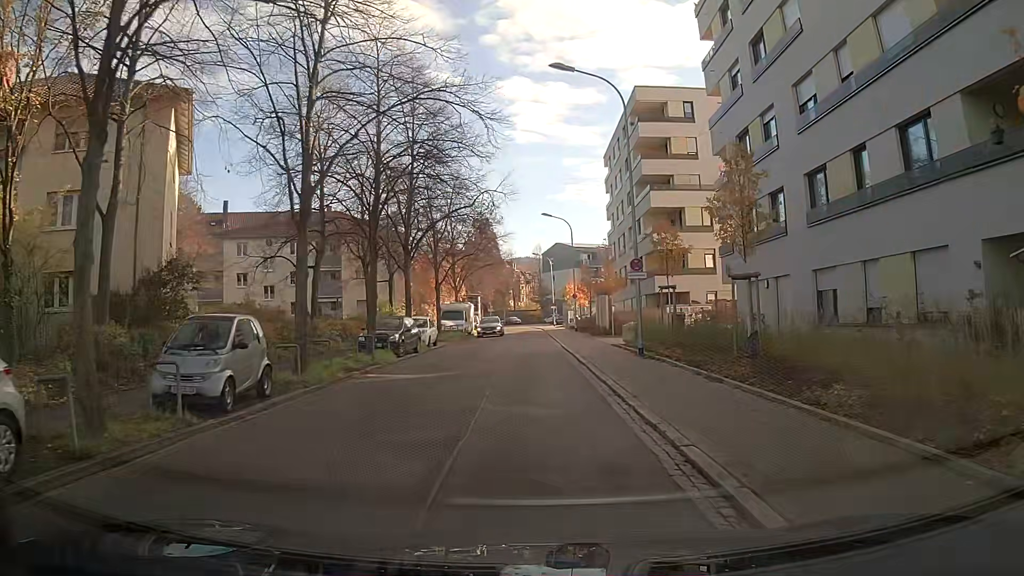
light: Day
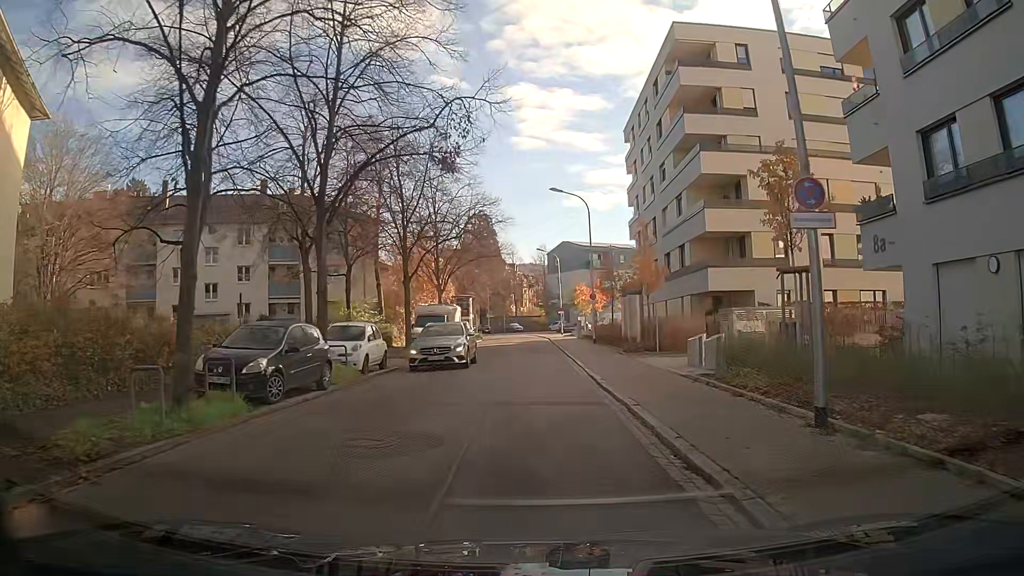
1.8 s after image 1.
(0.0, +13.1) m; 0°
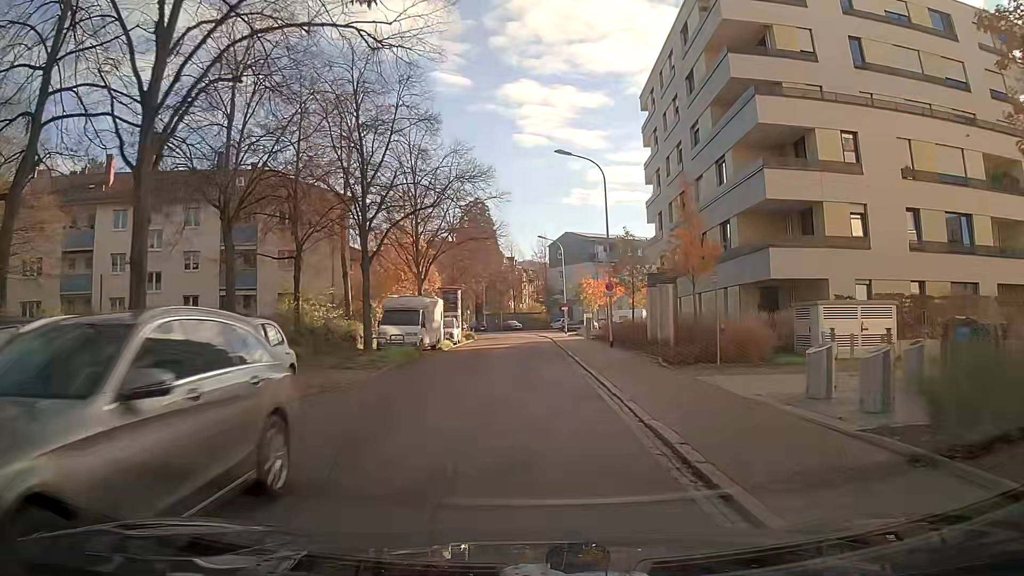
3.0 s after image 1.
(-0.1, +8.7) m; -1°
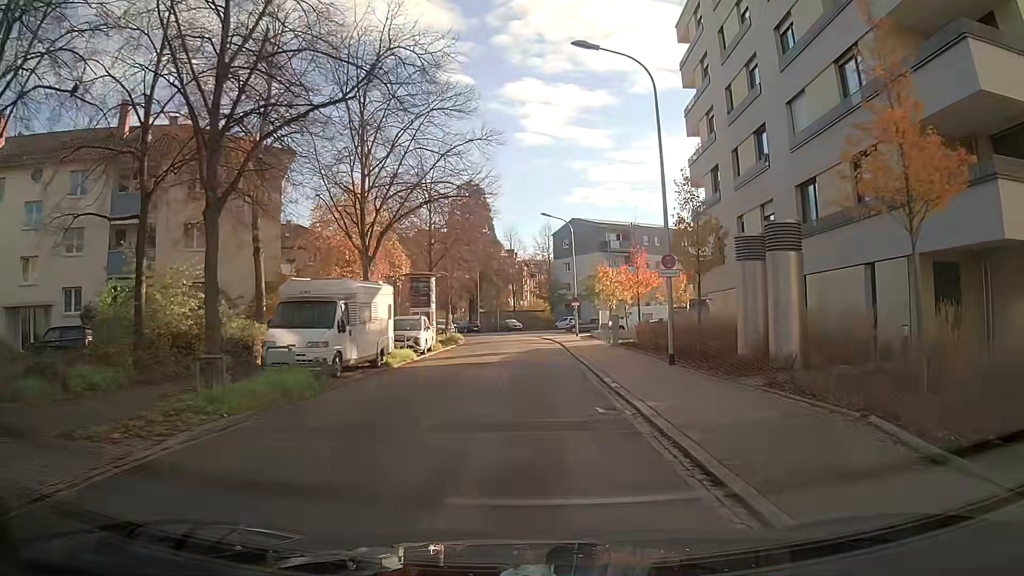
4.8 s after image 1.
(0.0, +13.4) m; 0°
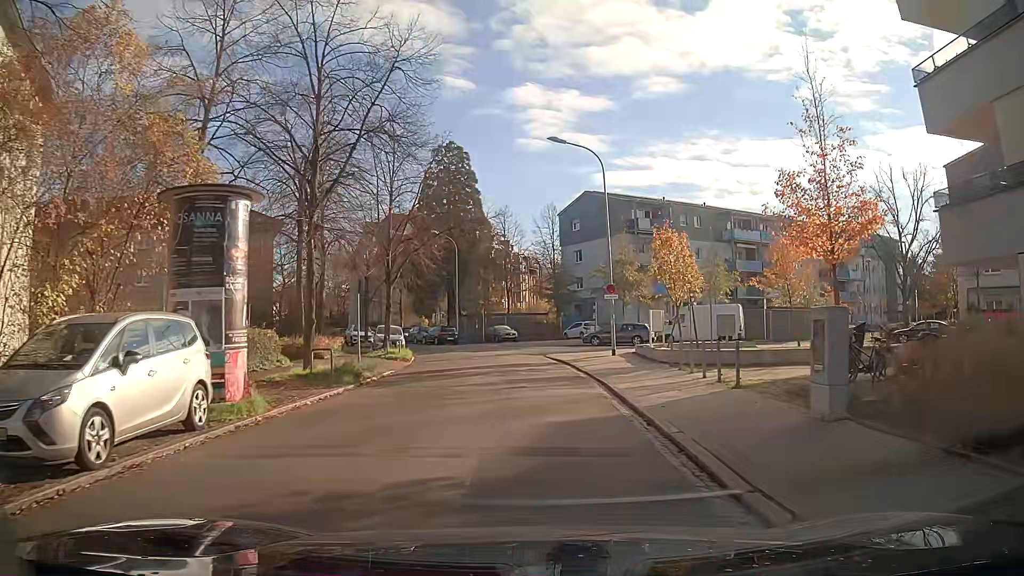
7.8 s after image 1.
(+0.2, +22.9) m; +1°
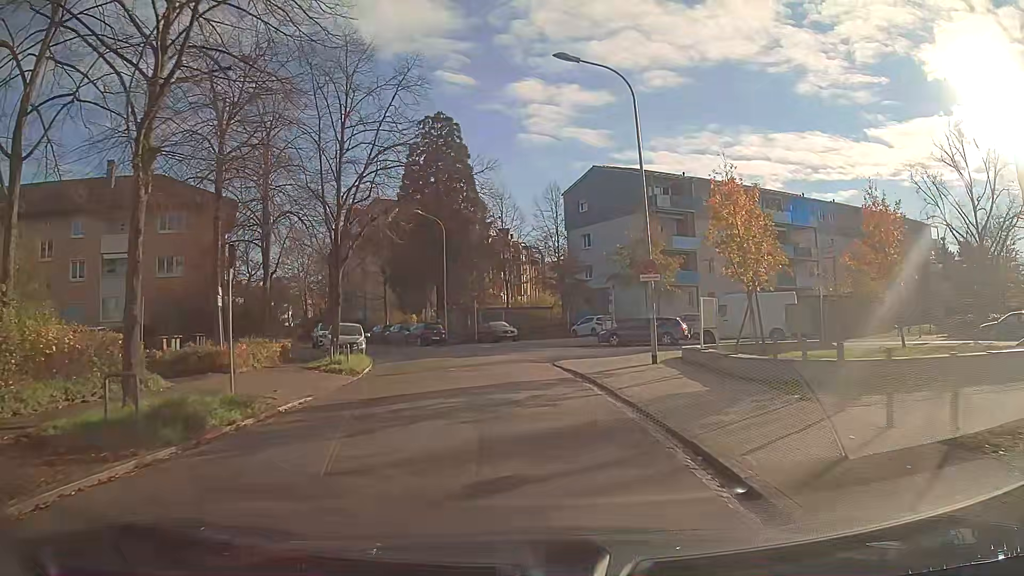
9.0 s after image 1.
(0.0, +9.0) m; 0°
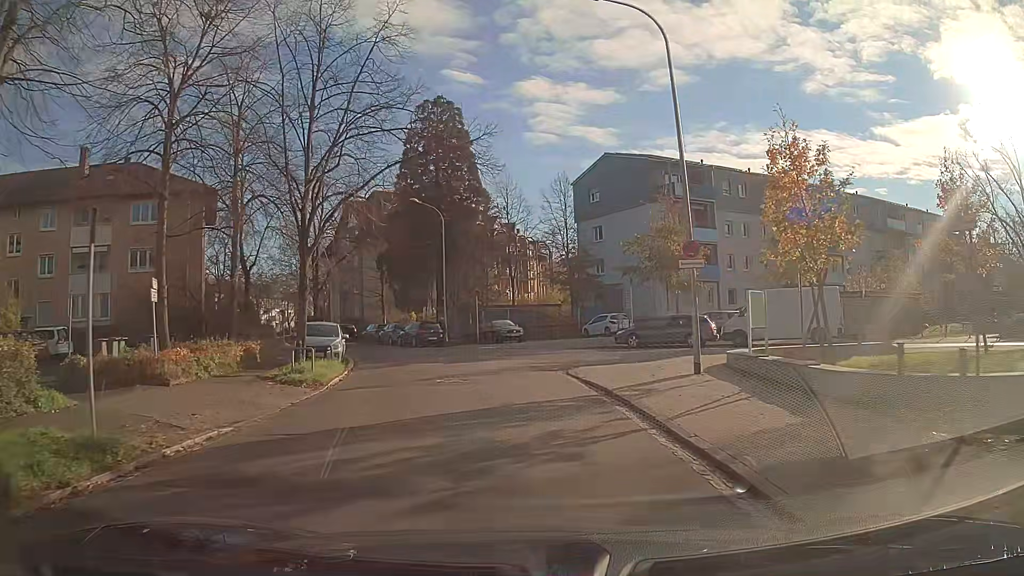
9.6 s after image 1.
(0.0, +4.3) m; 0°
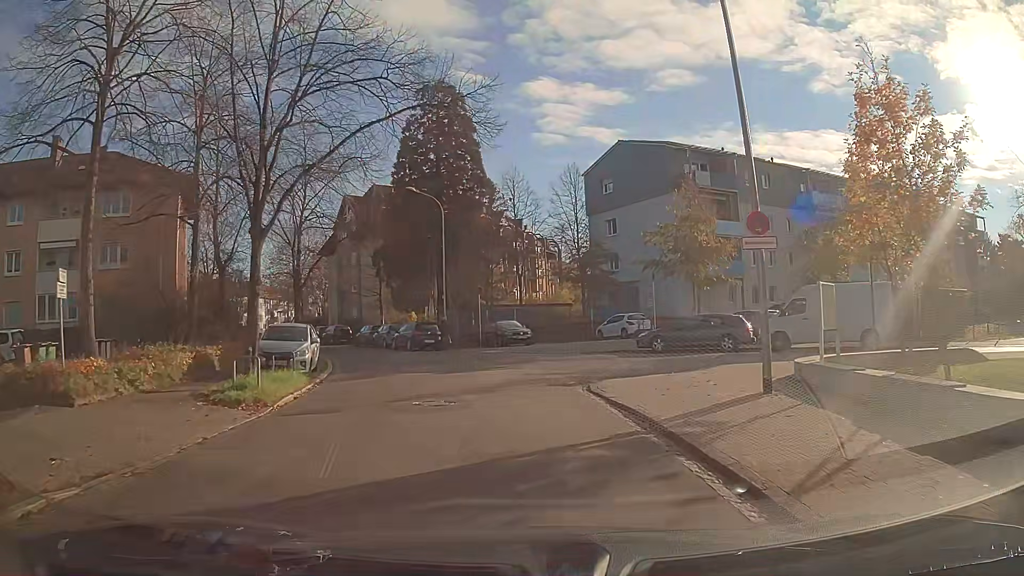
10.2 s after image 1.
(0.0, +4.1) m; -1°
(0, +10) (-2, +20) (-6, +29) (-11, +38) (-15, +47) (-20, +55) (-25, +64) (-30, +73) (-33, +82) (-38, +91) m
